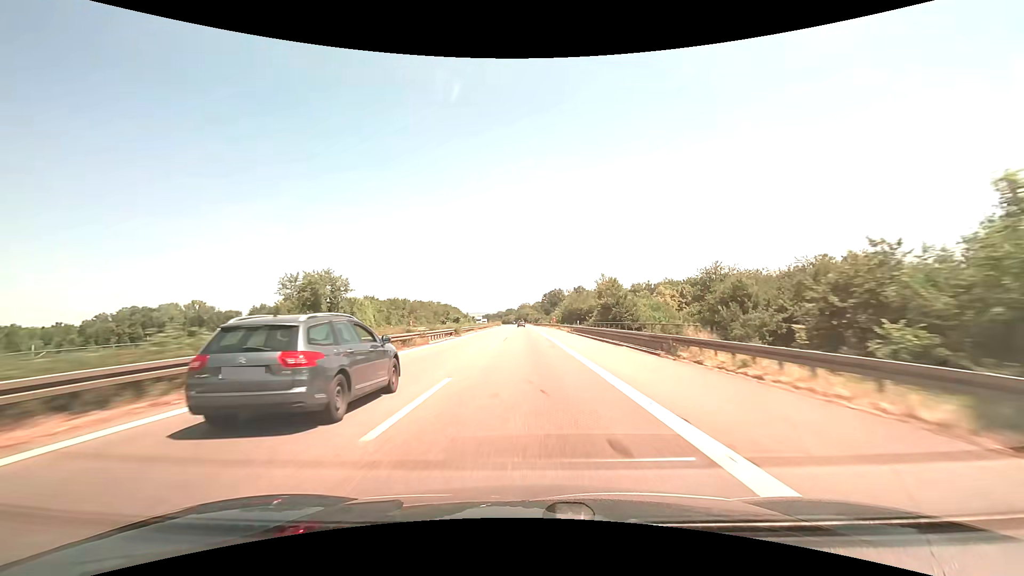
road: motorway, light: Day
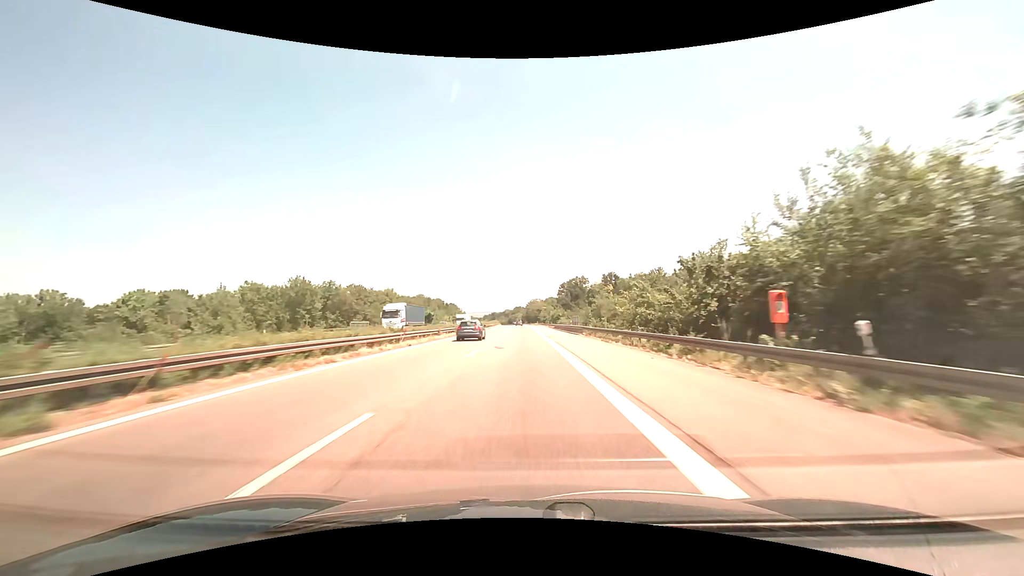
(-0.7, +94.5) m; -1°
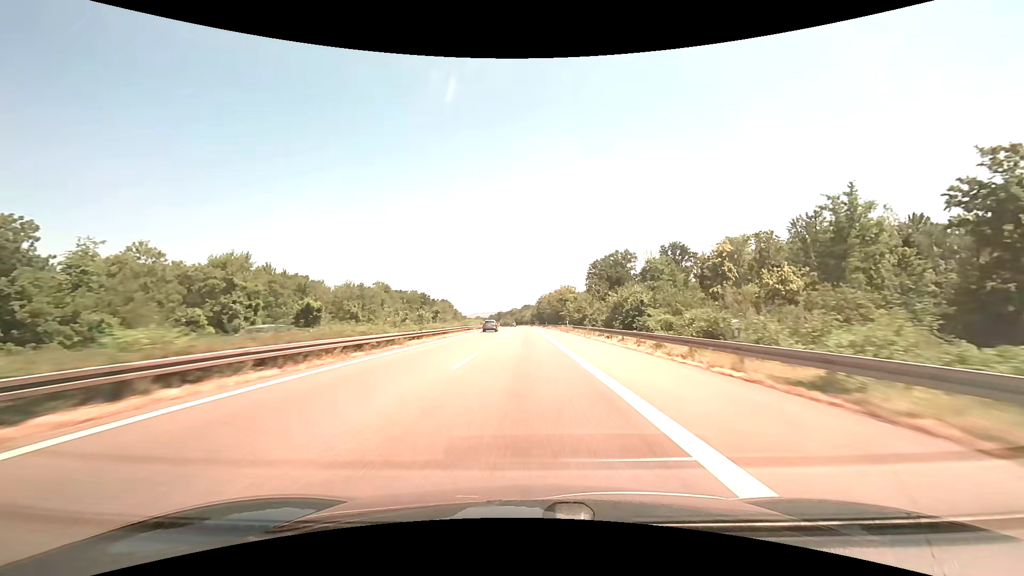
(-1.0, +95.6) m; -1°
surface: asphalt
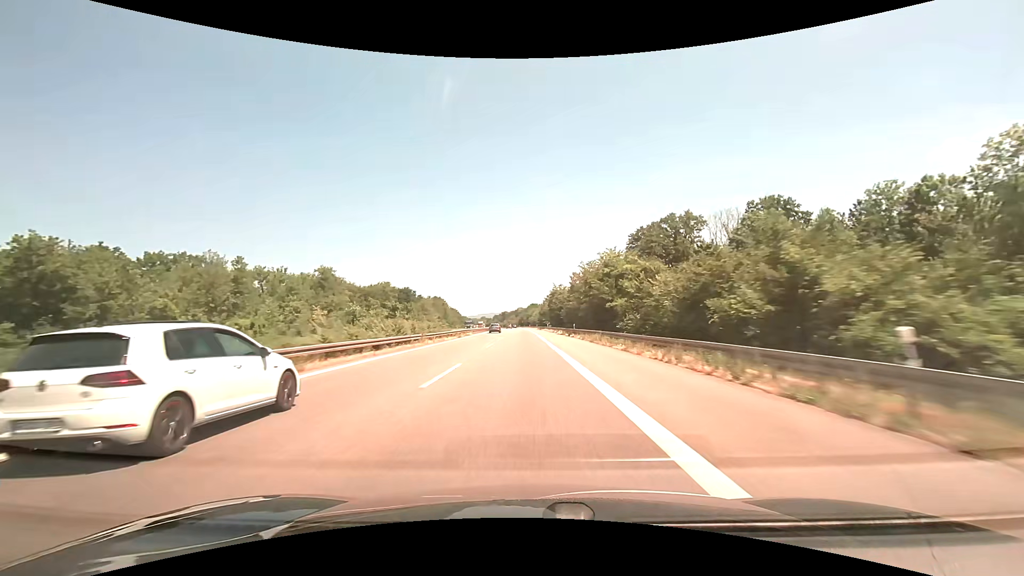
(-0.3, +57.8) m; -1°
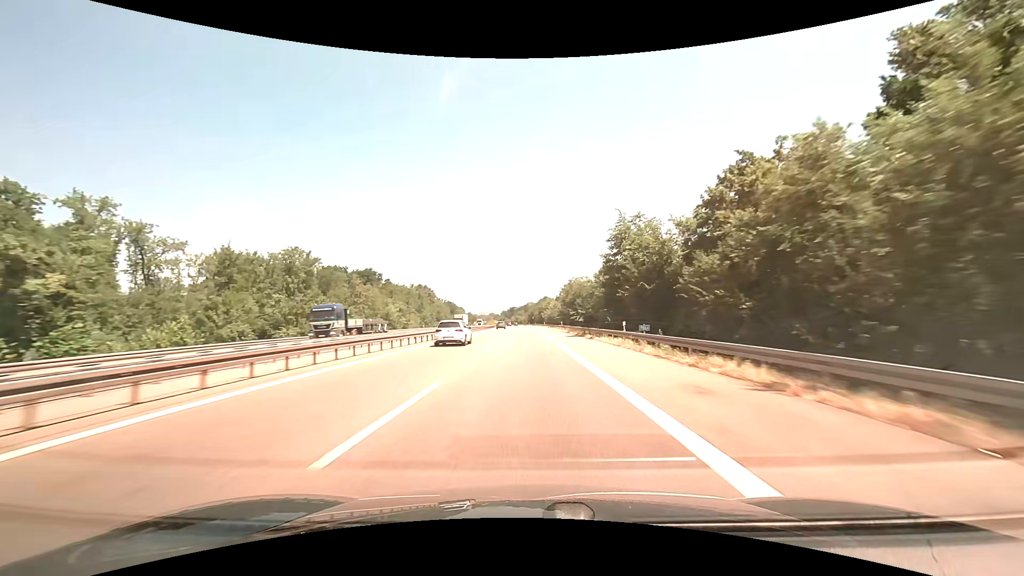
(-1.1, +77.7) m; -1°
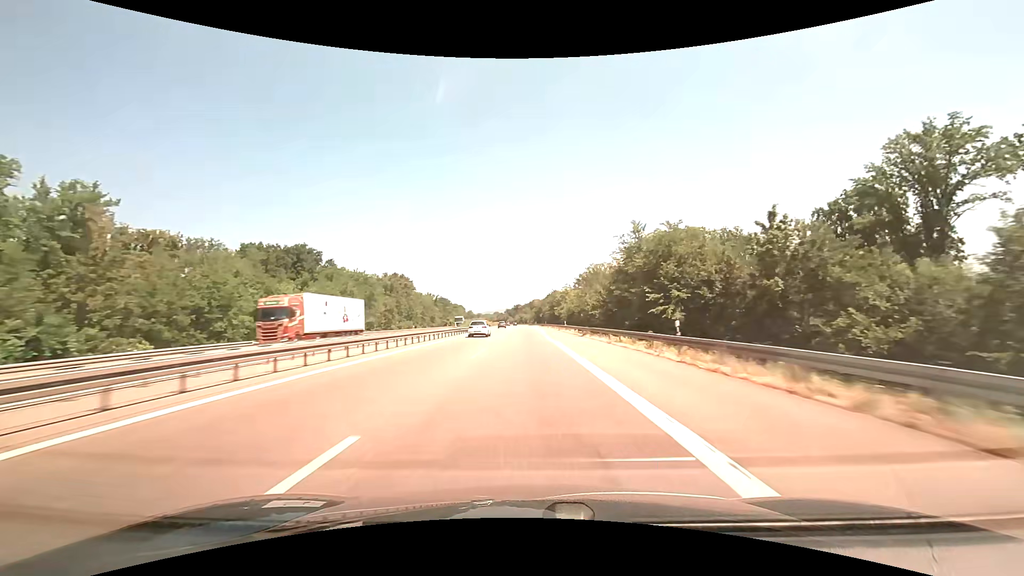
(-0.3, +58.8) m; -1°
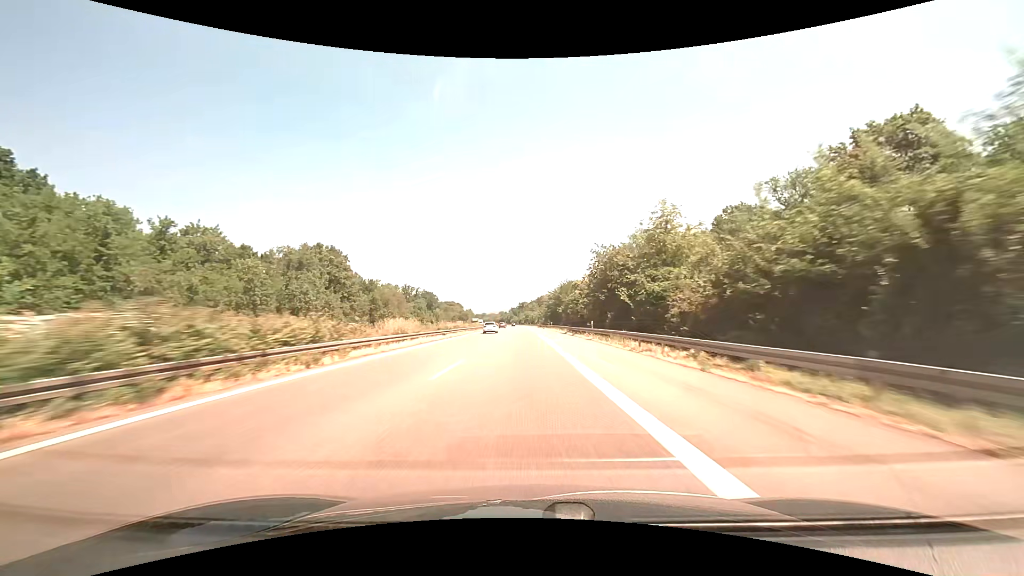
(-0.5, +79.1) m; -1°
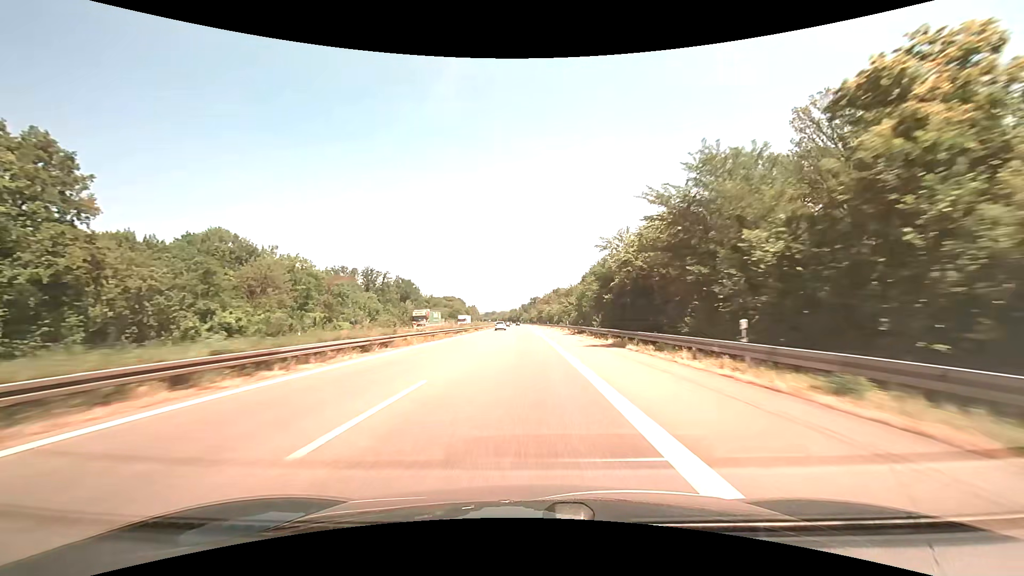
(-0.9, +79.6) m; -1°
(0, +10) (0, +20) (0, +30) (0, +40) (0, +50) (0, +60) (-1, +70) (-1, +80) (-1, +90) (-1, +100) m
